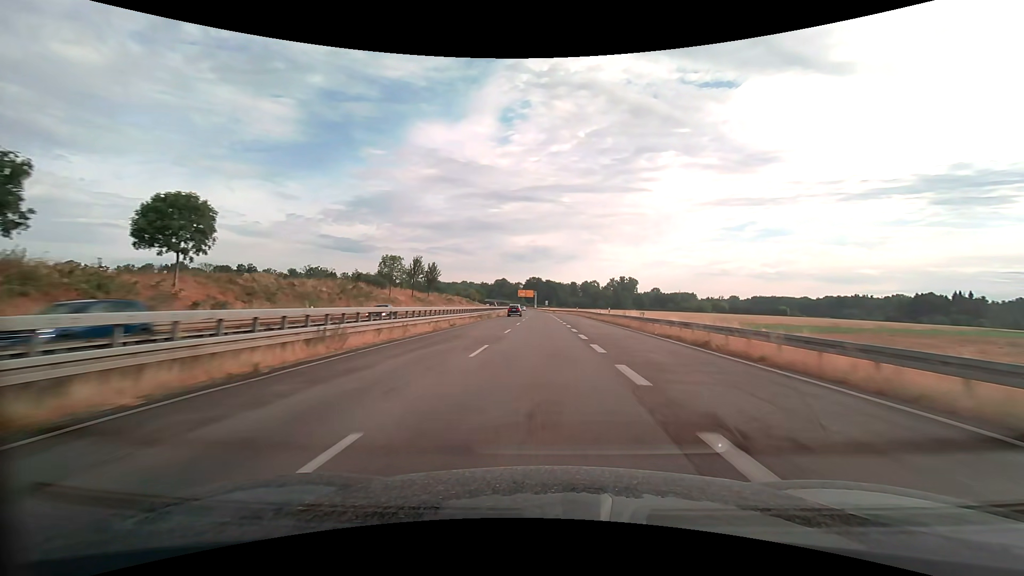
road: trunk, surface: asphalt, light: Day
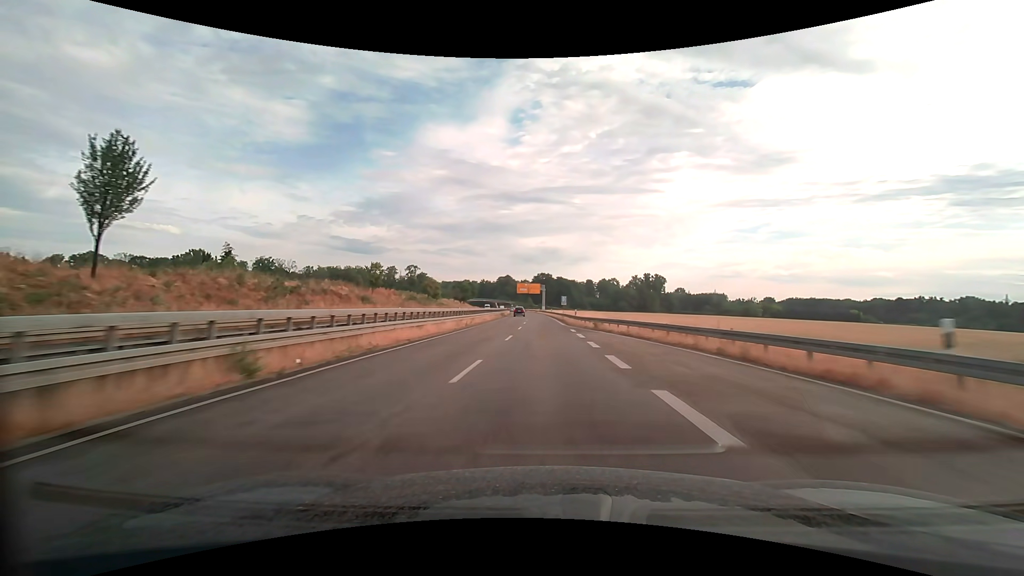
(-0.6, +75.8) m; -1°
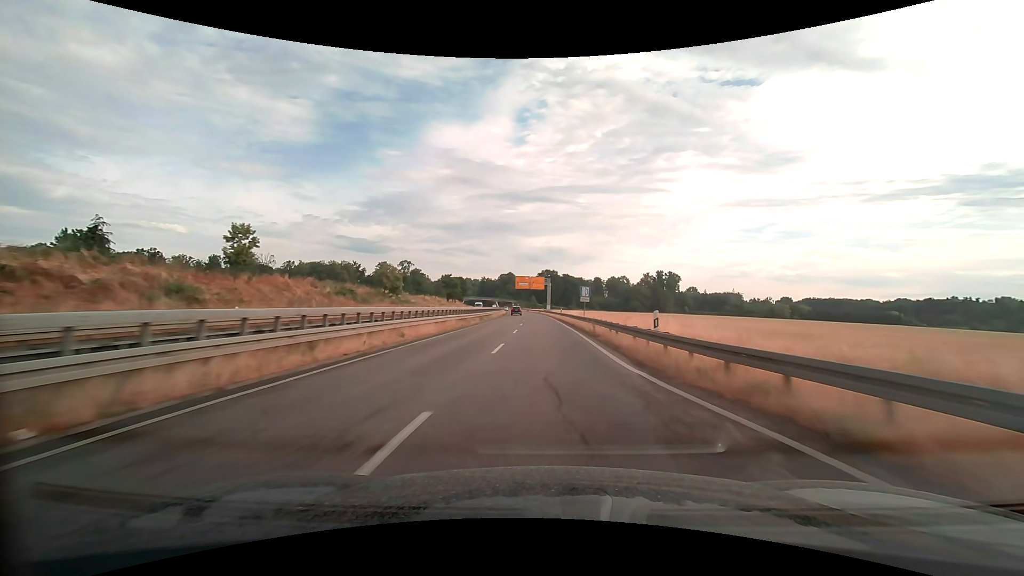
(-0.2, +30.3) m; -1°
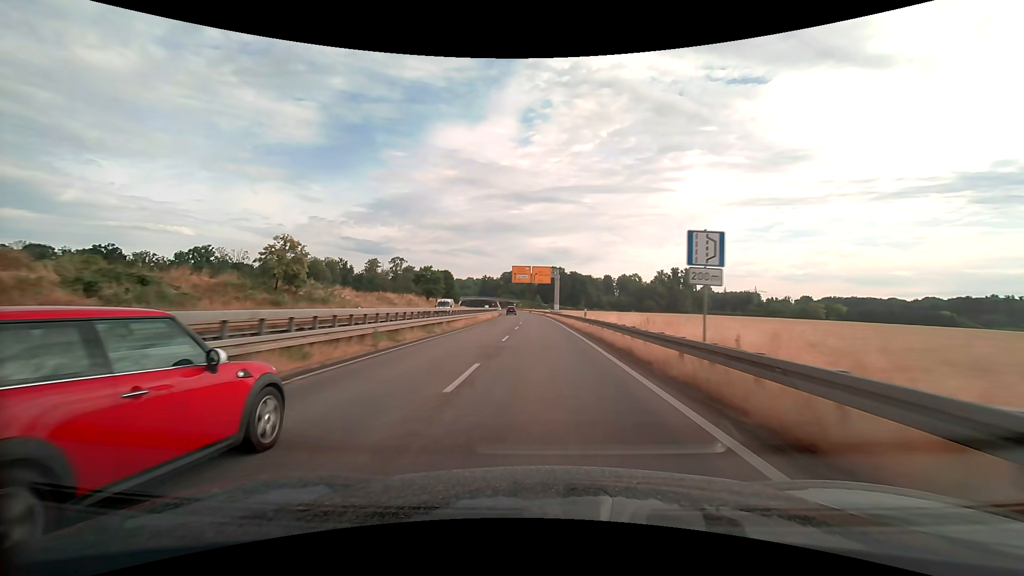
(-0.1, +30.3) m; -1°
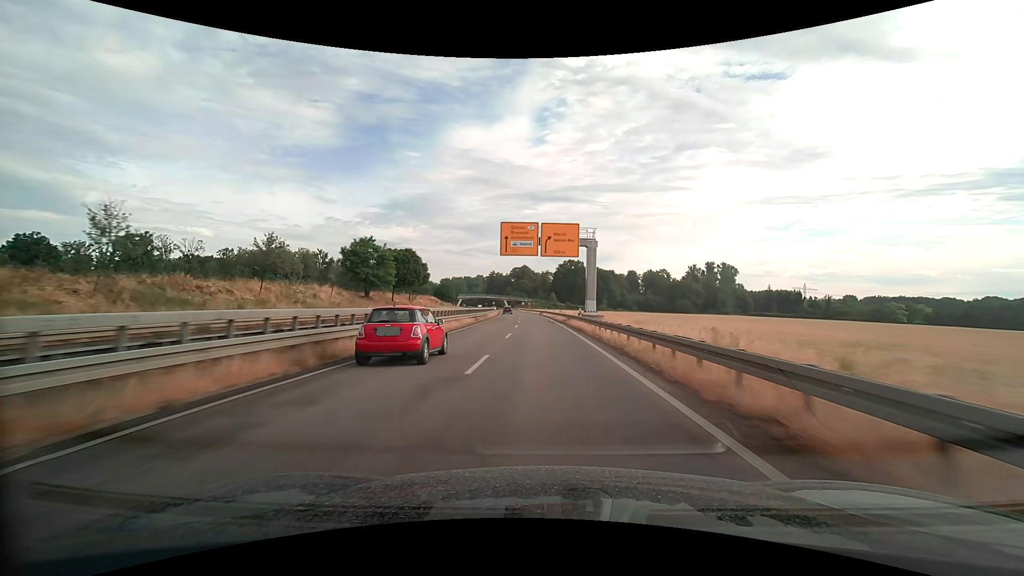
(-0.6, +45.5) m; -2°
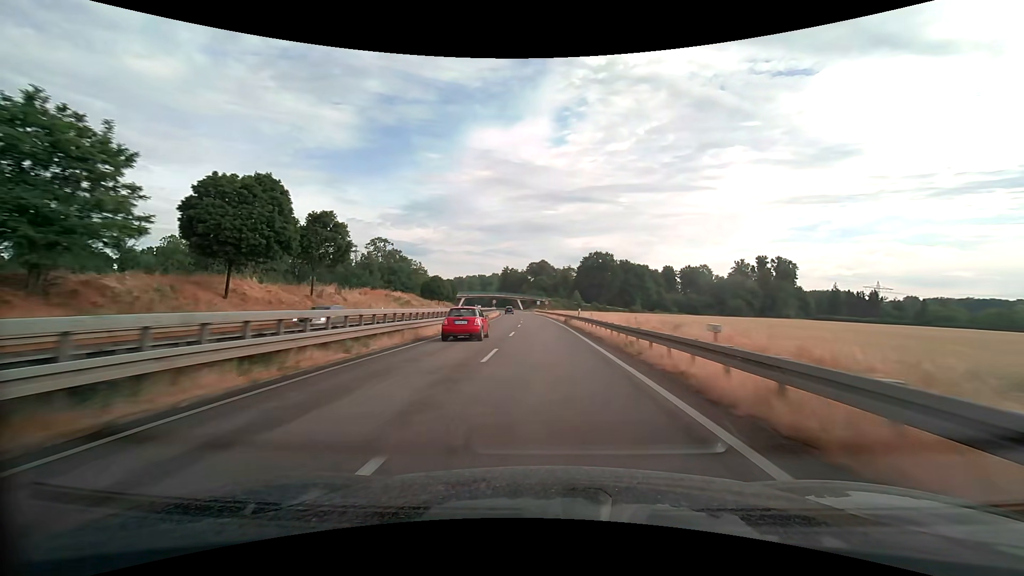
(-0.9, +45.5) m; -2°
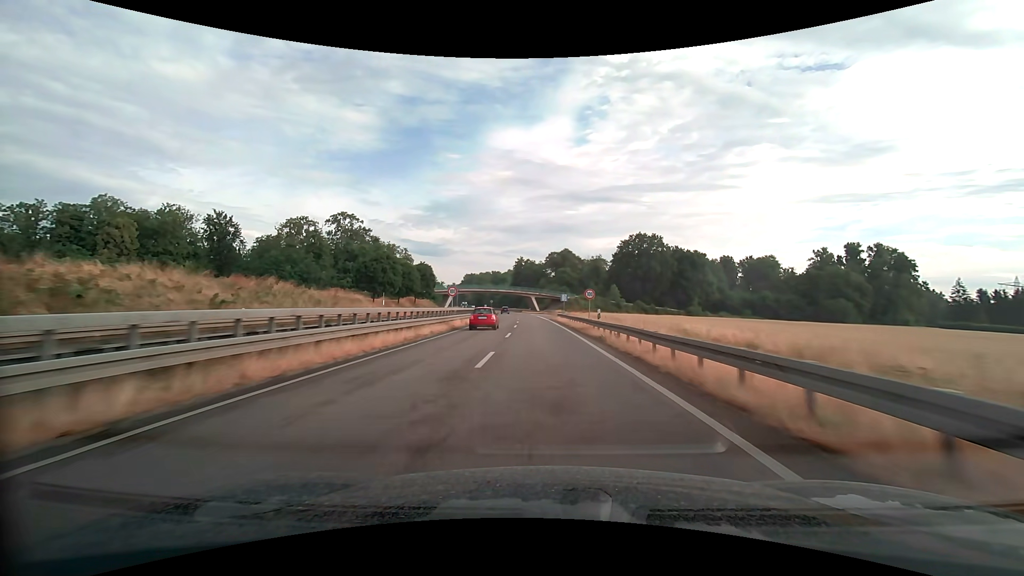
(-1.4, +60.6) m; -2°
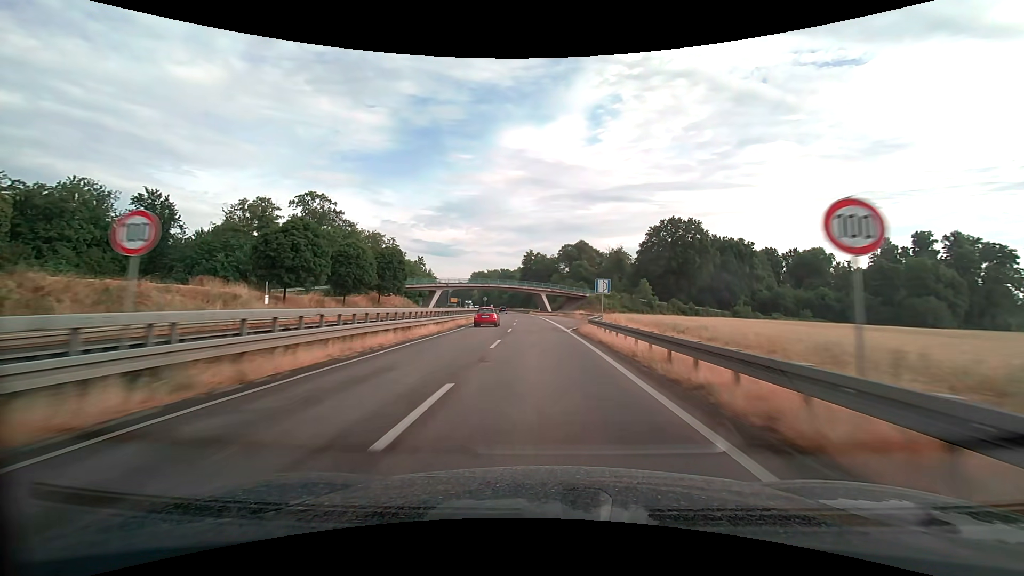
(-0.3, +30.3) m; -1°
(0, +10) (0, +20) (0, +30) (-1, +40) (-1, +50) (-2, +60) (-2, +70) (-3, +80) (-4, +90) (-5, +100) m
